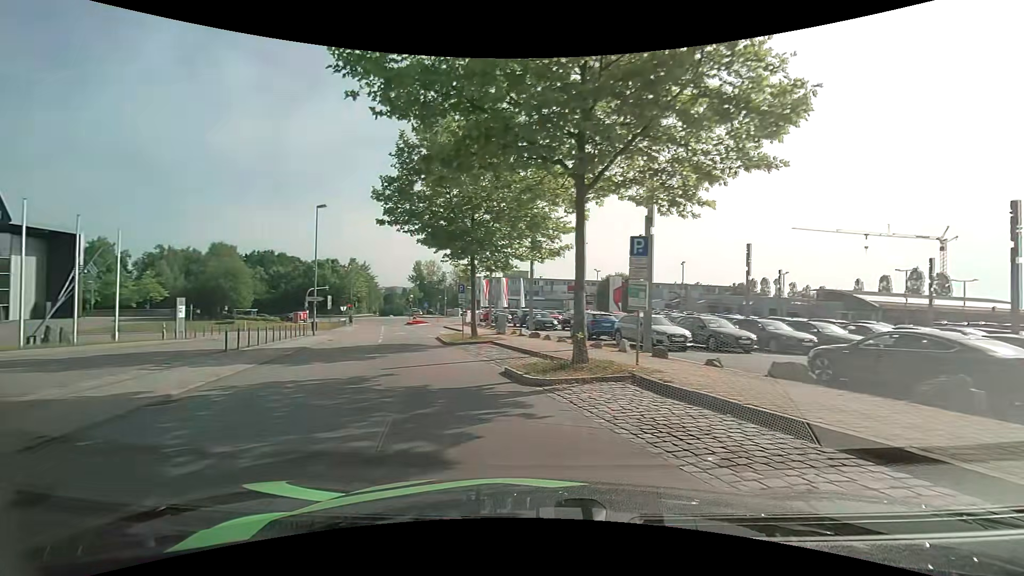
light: Day
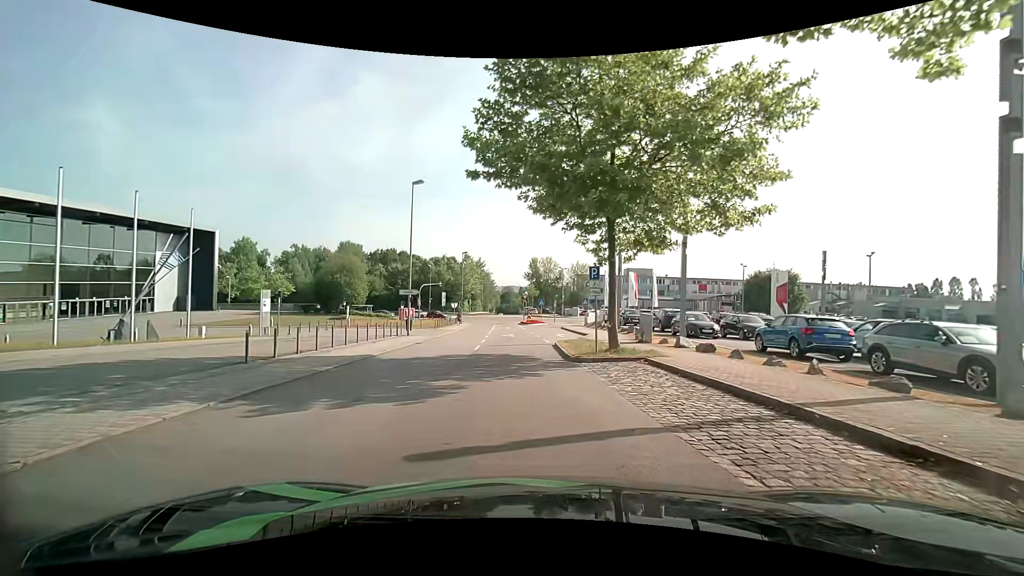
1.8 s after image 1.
(-1.5, +8.6) m; -14°
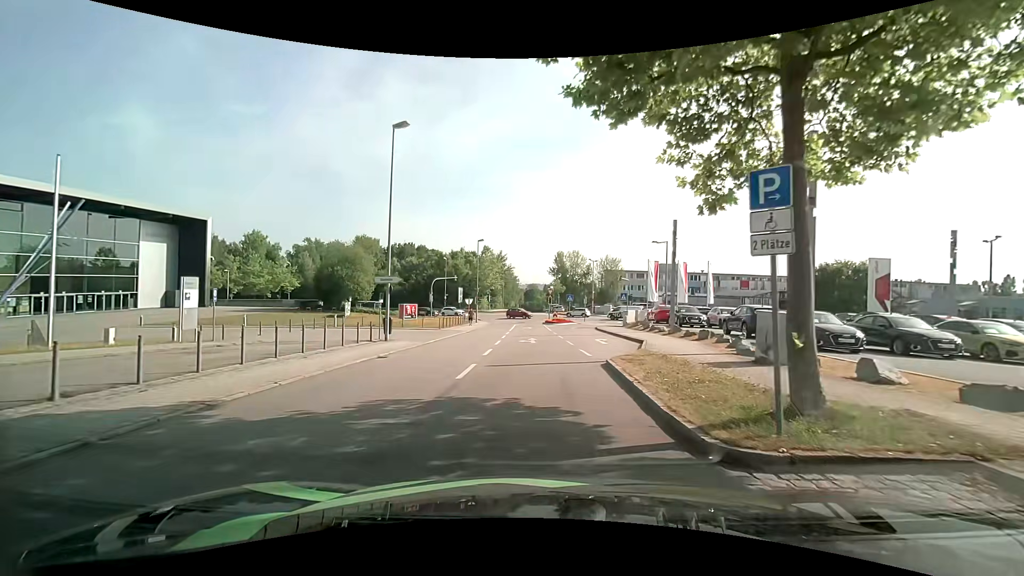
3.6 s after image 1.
(-0.3, +9.9) m; -3°
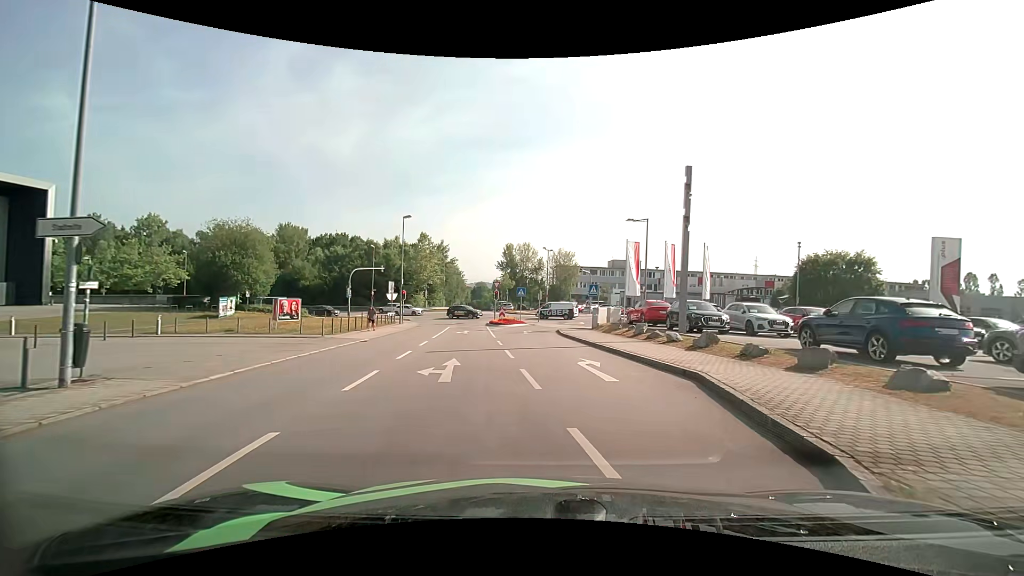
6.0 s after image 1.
(+0.3, +13.4) m; +5°
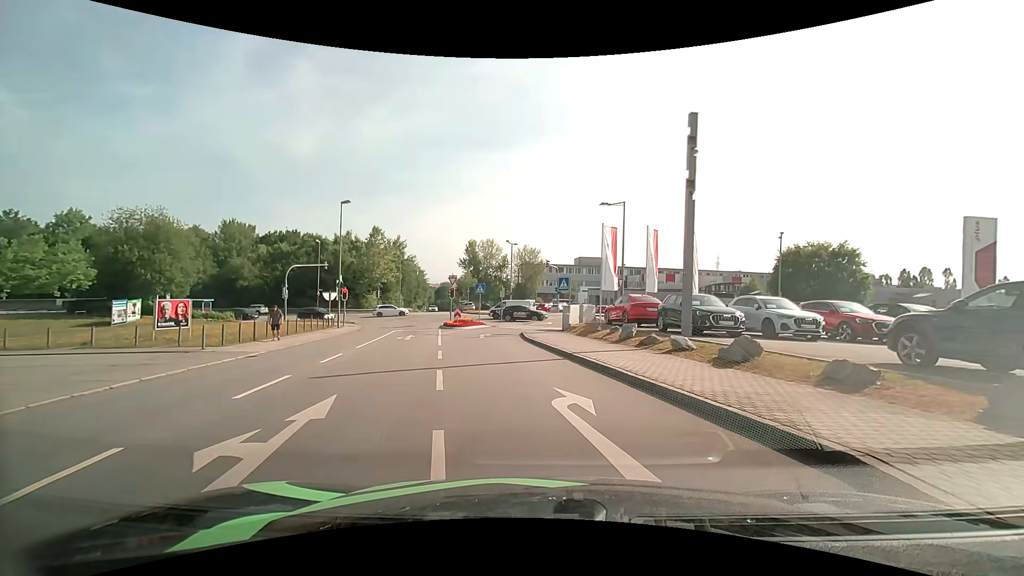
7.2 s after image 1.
(+0.3, +6.2) m; +5°
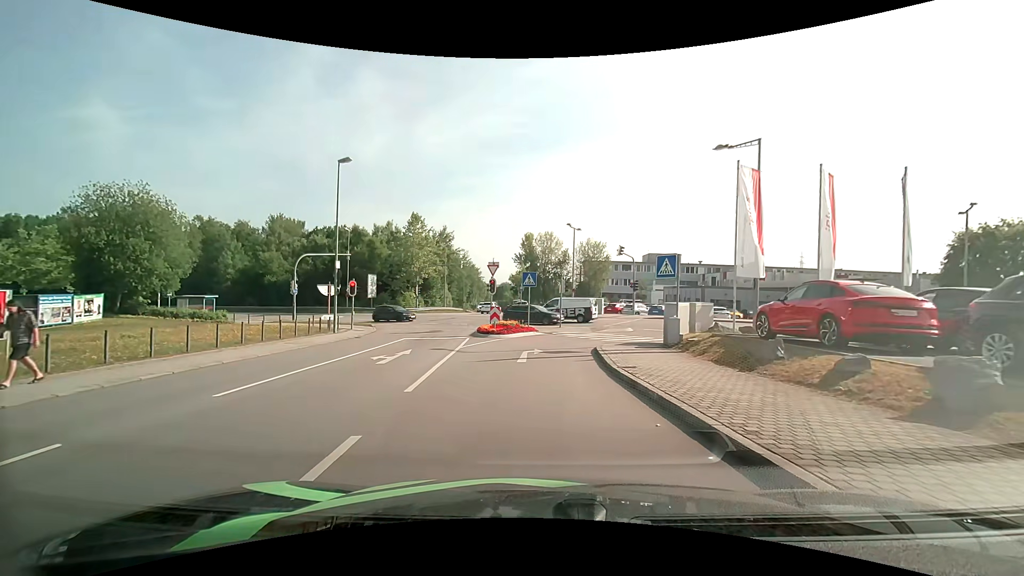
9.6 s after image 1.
(-0.7, +12.3) m; -8°
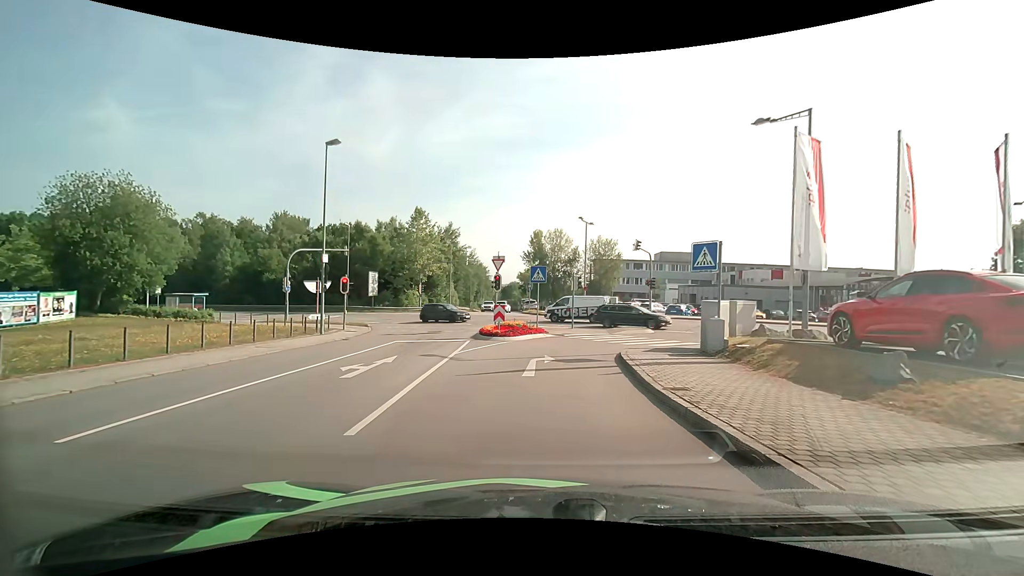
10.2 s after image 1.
(0.0, +3.1) m; -1°
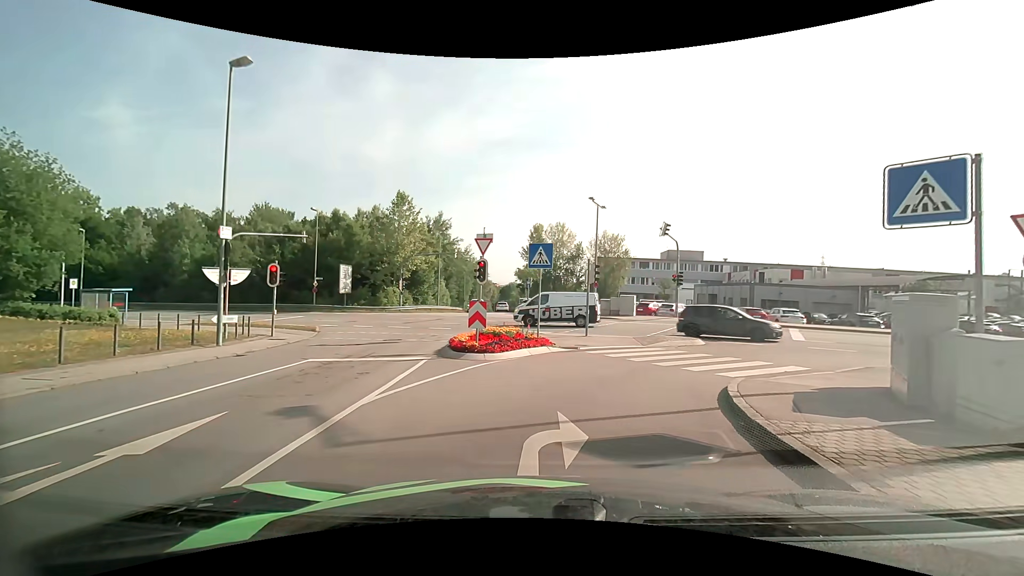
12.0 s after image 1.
(-0.2, +8.4) m; 0°
(+1, +10) (+7, +18) (+17, +18) (+26, +15) (+35, +11) (+44, +7) (+54, +3) (+63, 0) (+73, -1) (+83, -3) m
